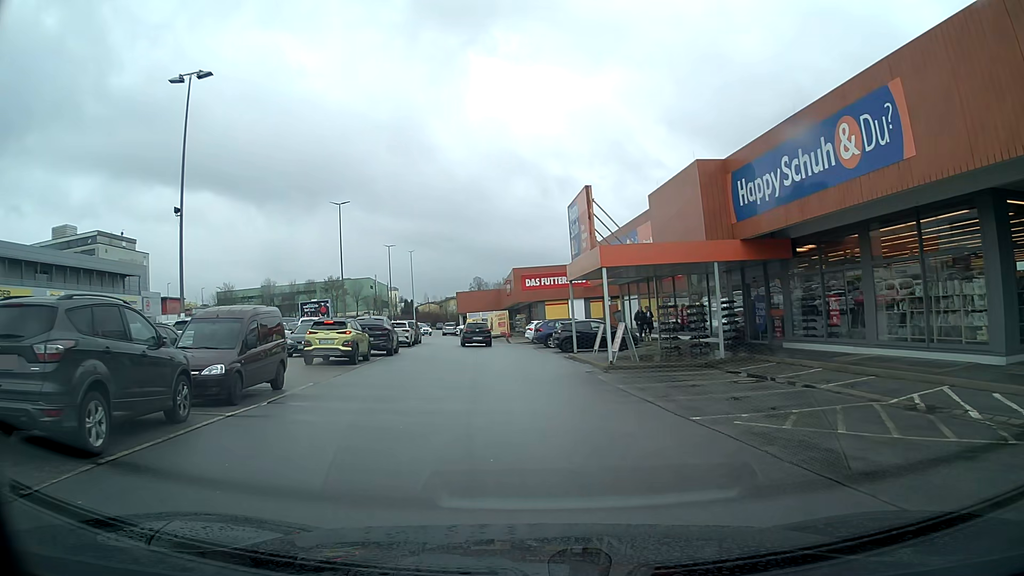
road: service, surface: asphalt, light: Day
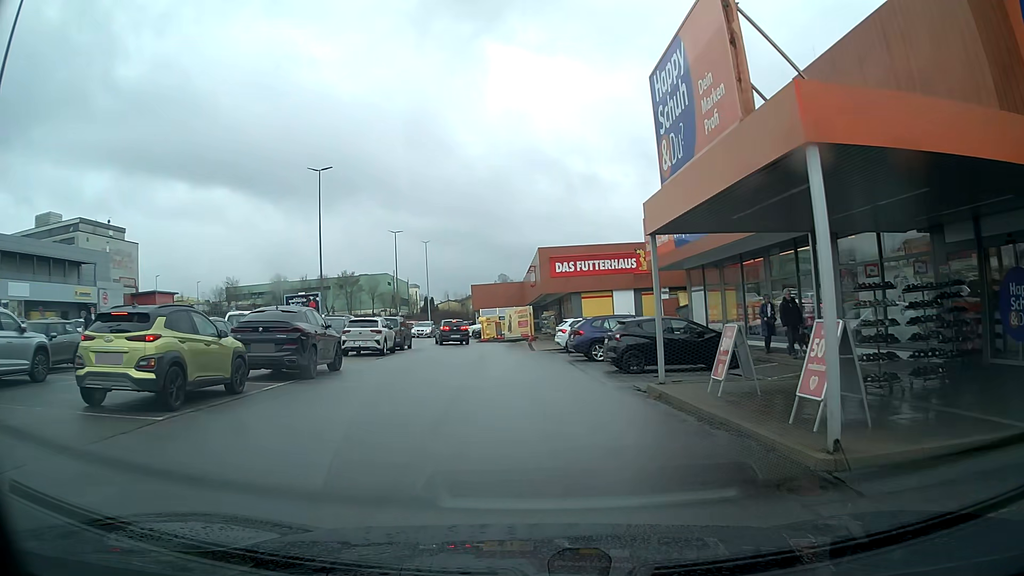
(-0.2, +13.3) m; -2°
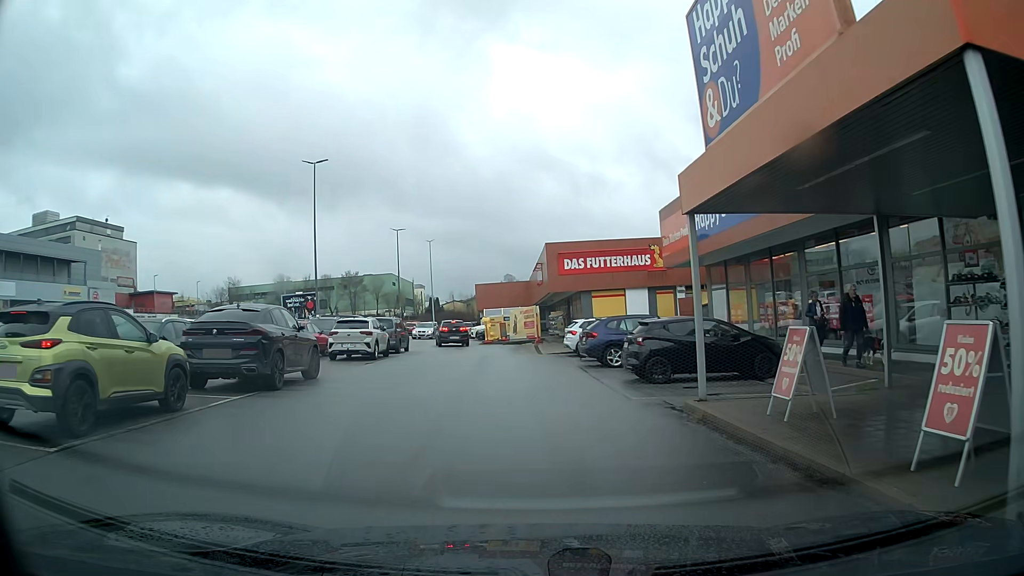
(0.0, +2.6) m; -1°
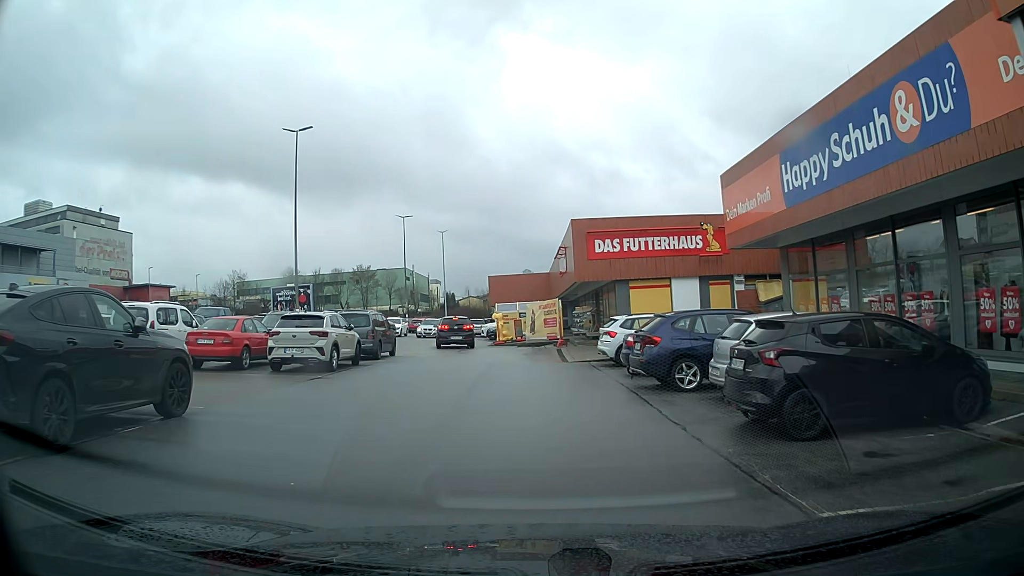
(-0.1, +7.3) m; -2°
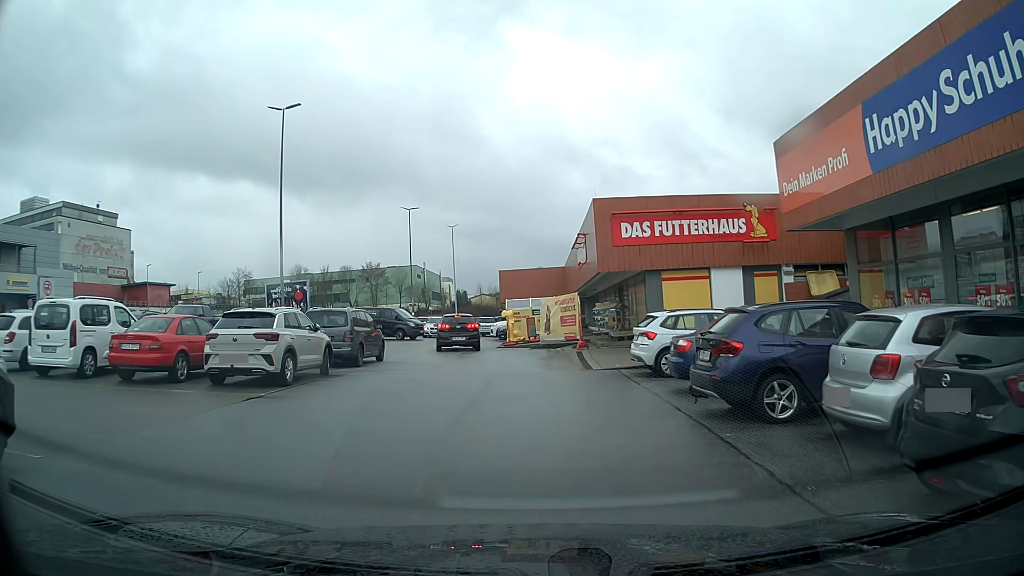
(0.0, +4.3) m; -1°
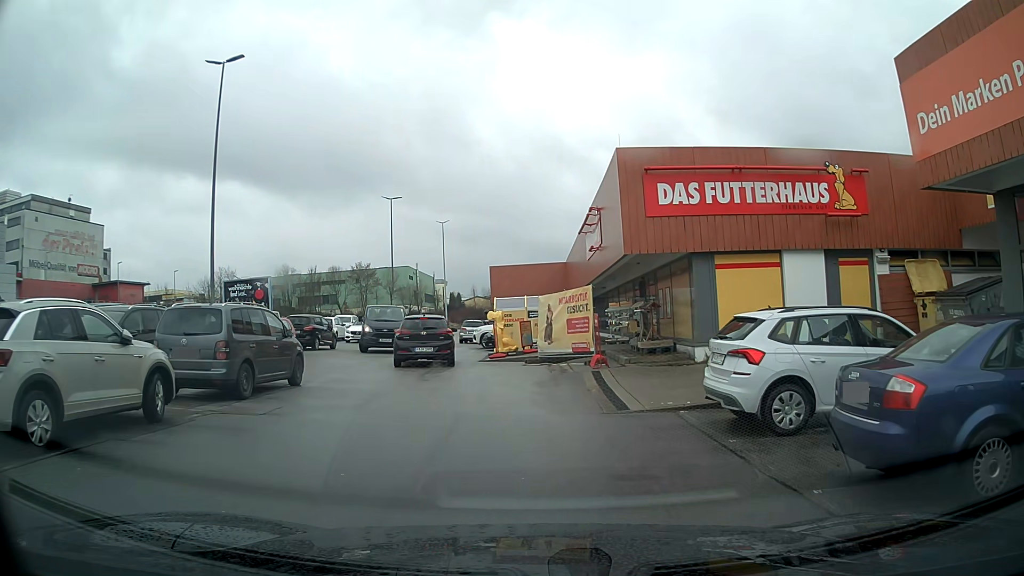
(0.0, +7.5) m; +1°
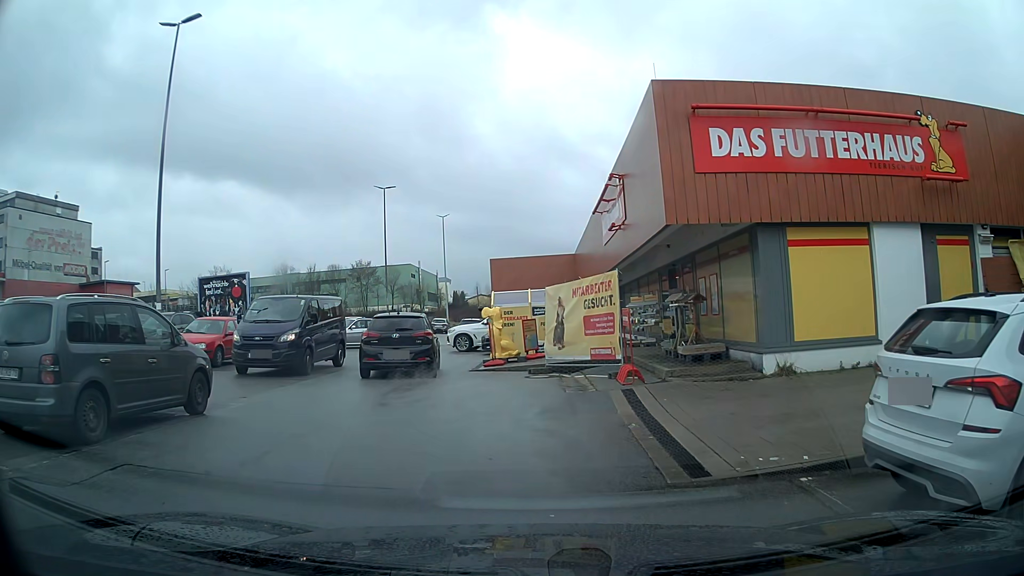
(0.0, +4.5) m; -1°
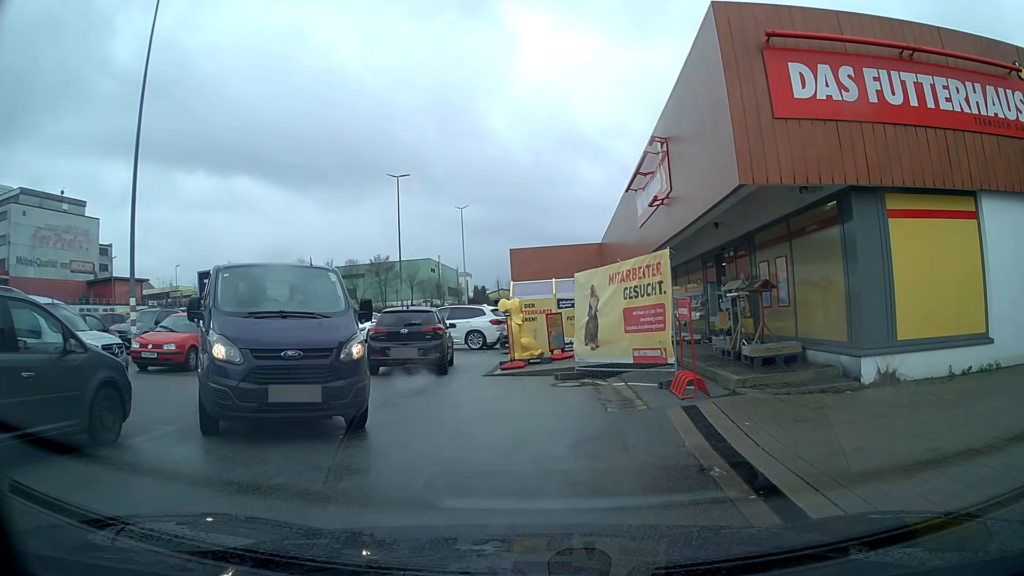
(0.0, +2.8) m; -1°
(-1, +10) (-4, +20) (-5, +29) (-6, +39) (-5, +49) (-5, +59) (-5, +69) (-2, +79) (+8, +81) (+12, +90) m
